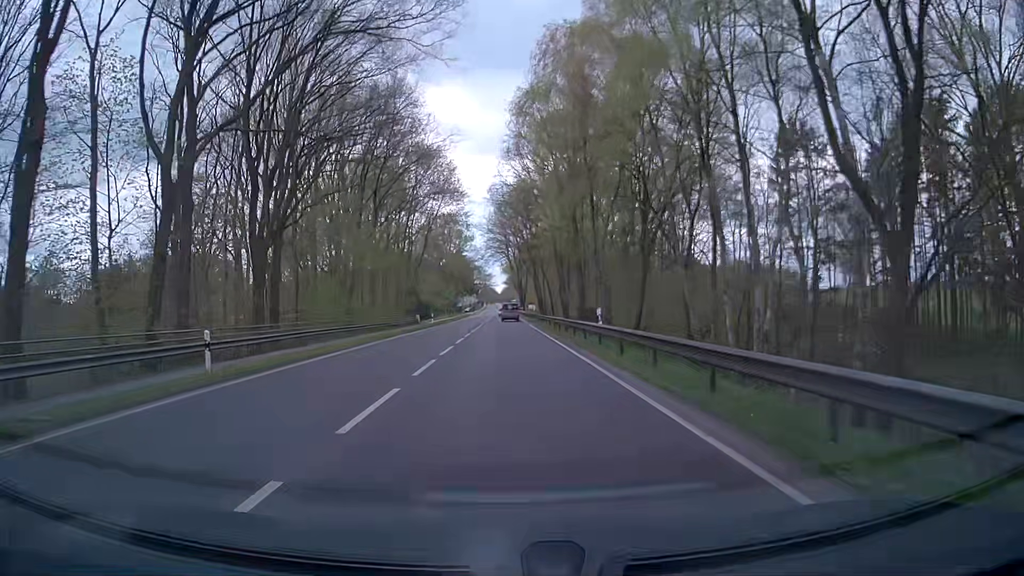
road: primary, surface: asphalt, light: Day
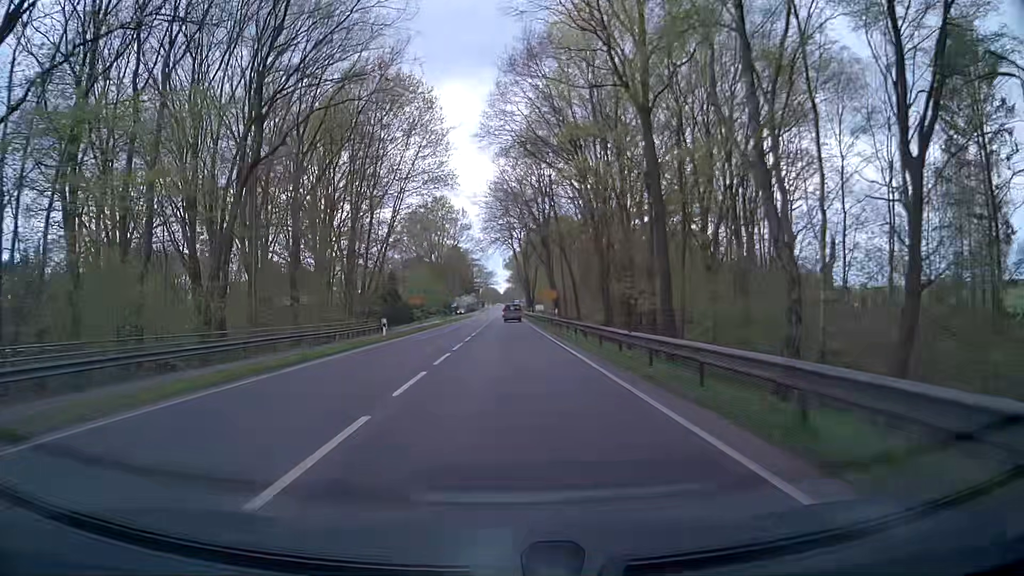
(+0.1, +27.1) m; +1°
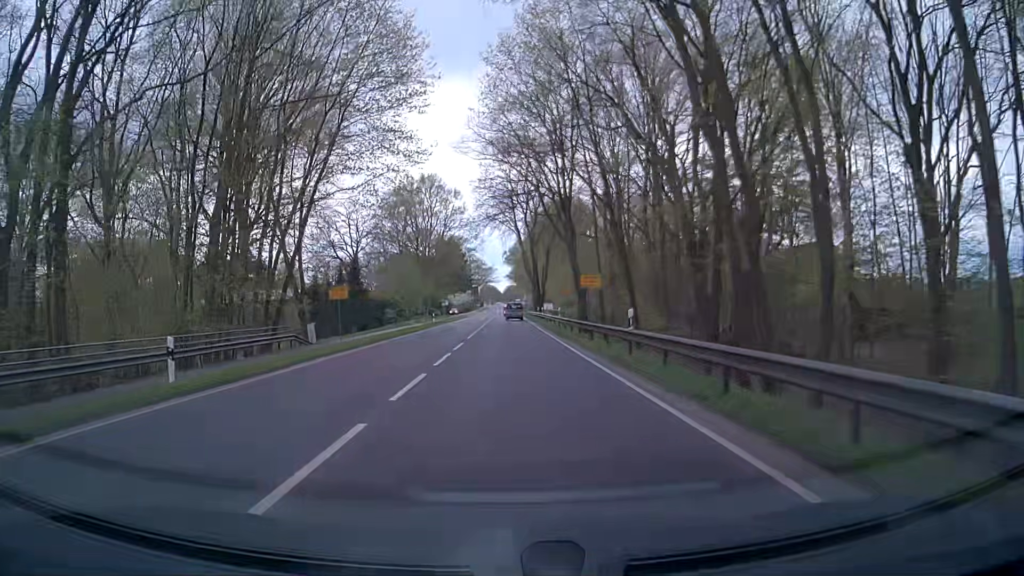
(-0.2, +25.0) m; 0°
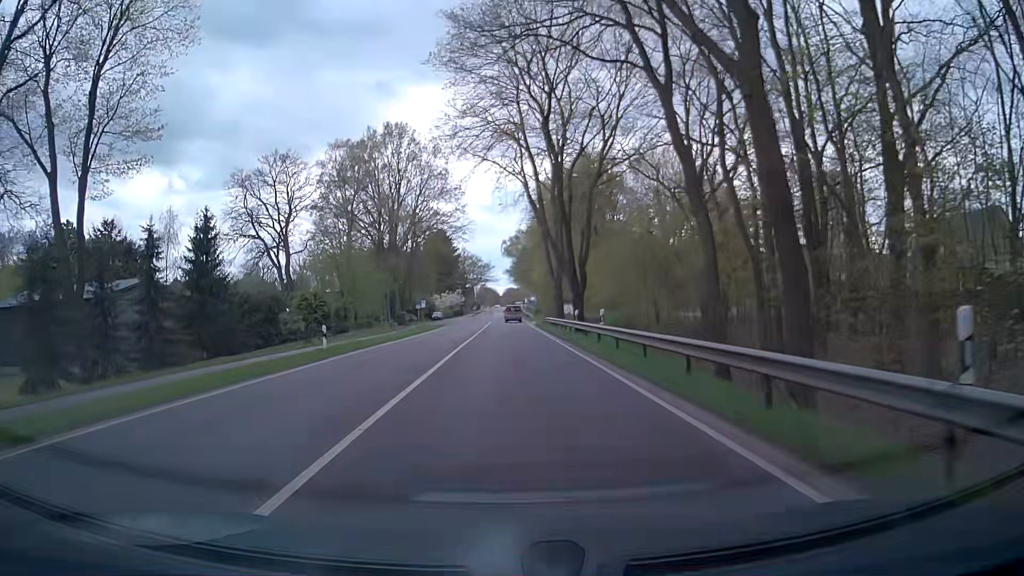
(-0.1, +37.4) m; -1°
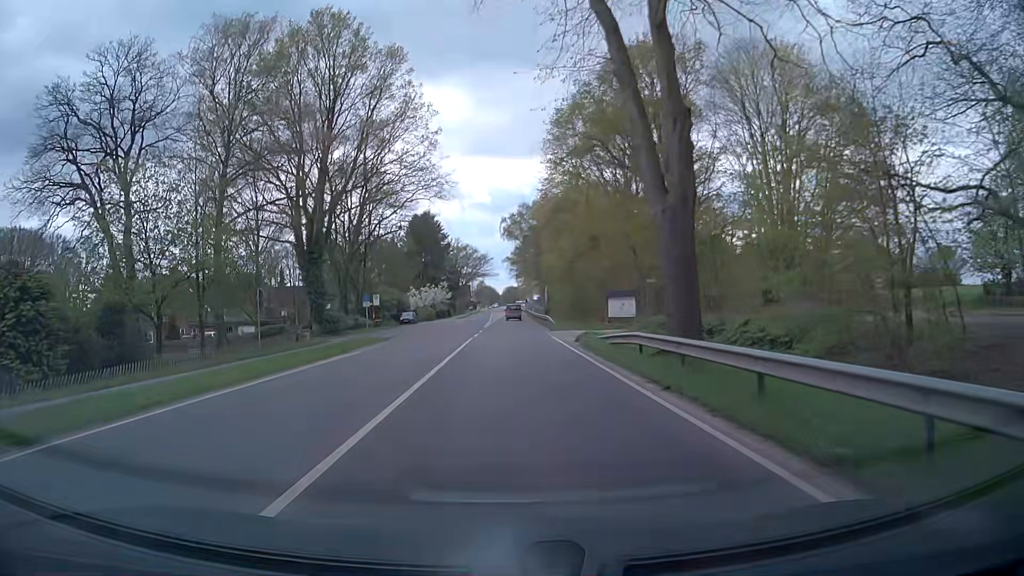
(+0.3, +35.8) m; 0°
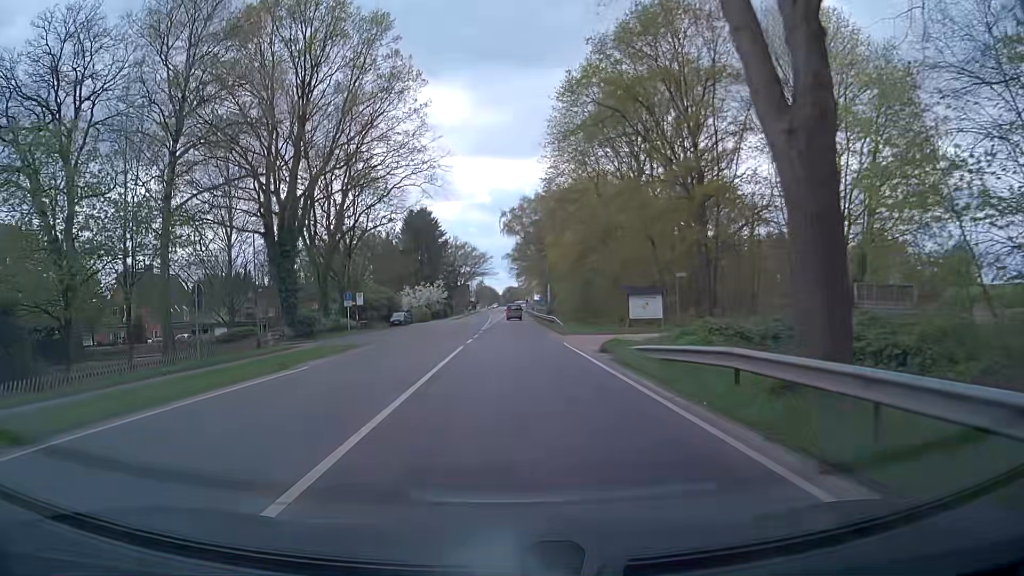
(0.0, +7.1) m; 0°
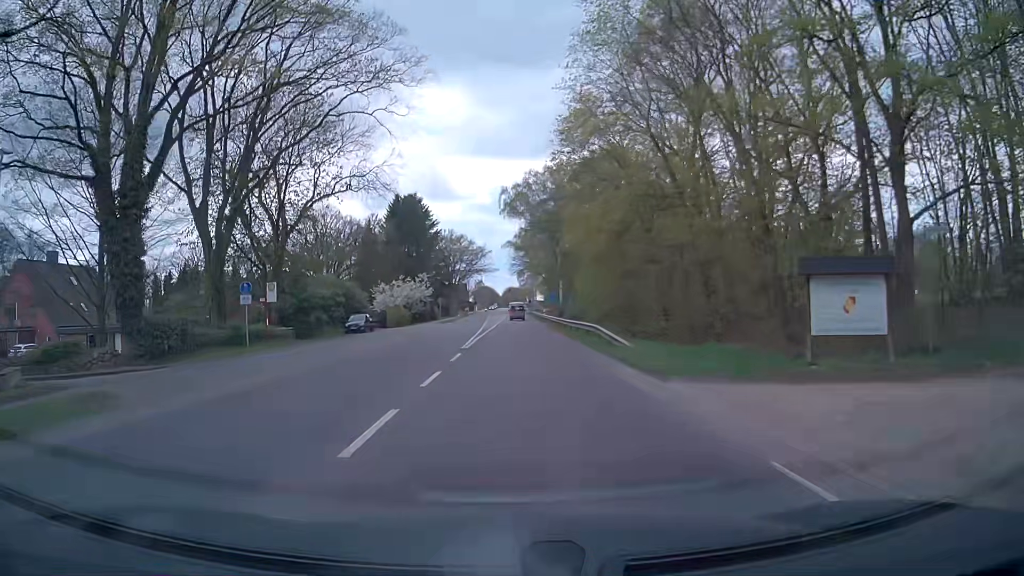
(0.0, +21.4) m; 0°
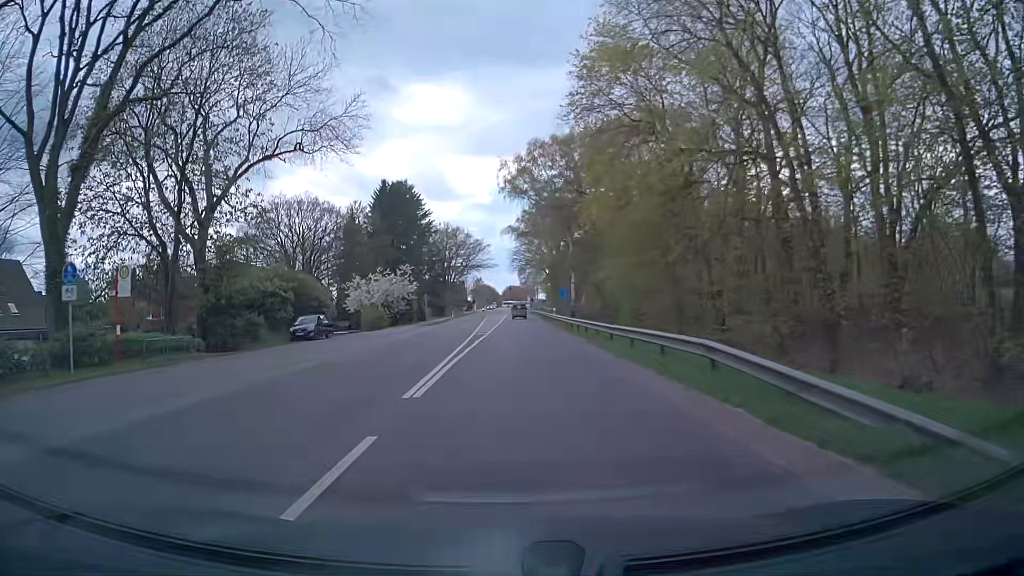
(0.0, +14.3) m; -1°
(0, +10) (0, +20) (+1, +30) (+1, +40) (+1, +50) (+2, +60) (+2, +70) (+2, +80) (+3, +90) (+3, +100) m
